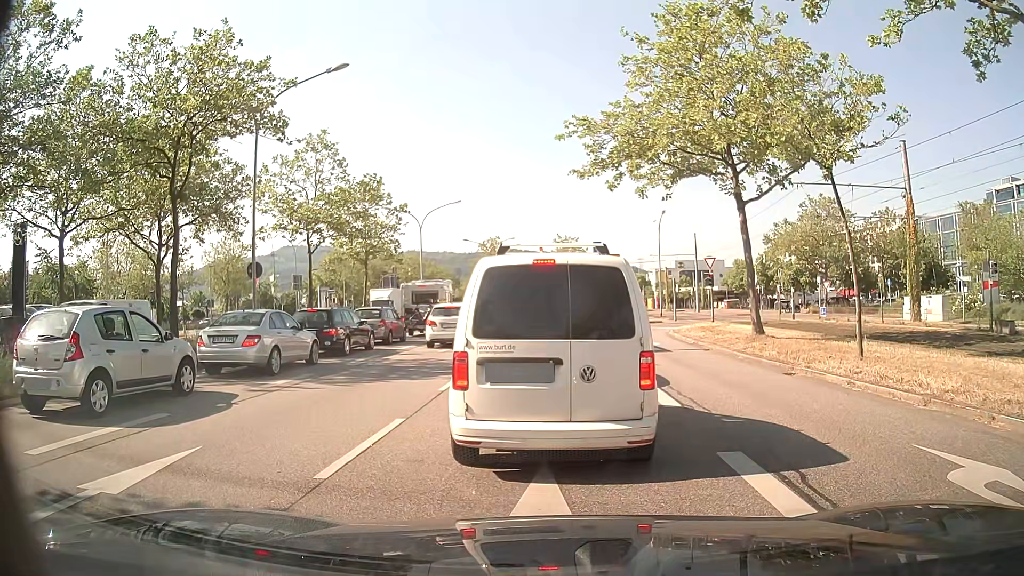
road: primary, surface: asphalt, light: Day
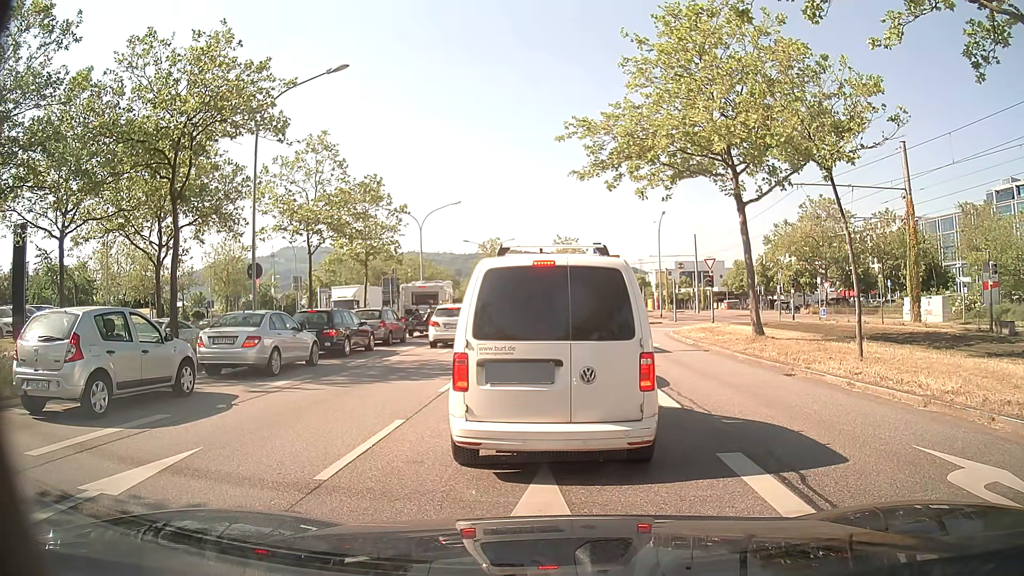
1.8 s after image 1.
(0.0, +0.1) m; 0°
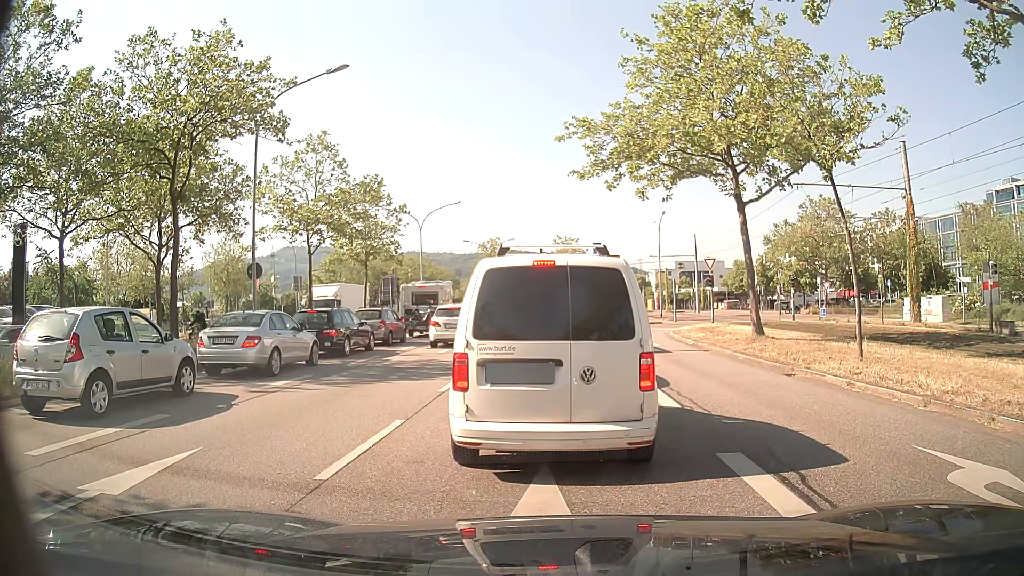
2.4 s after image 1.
(0.0, 0.0) m; 0°
